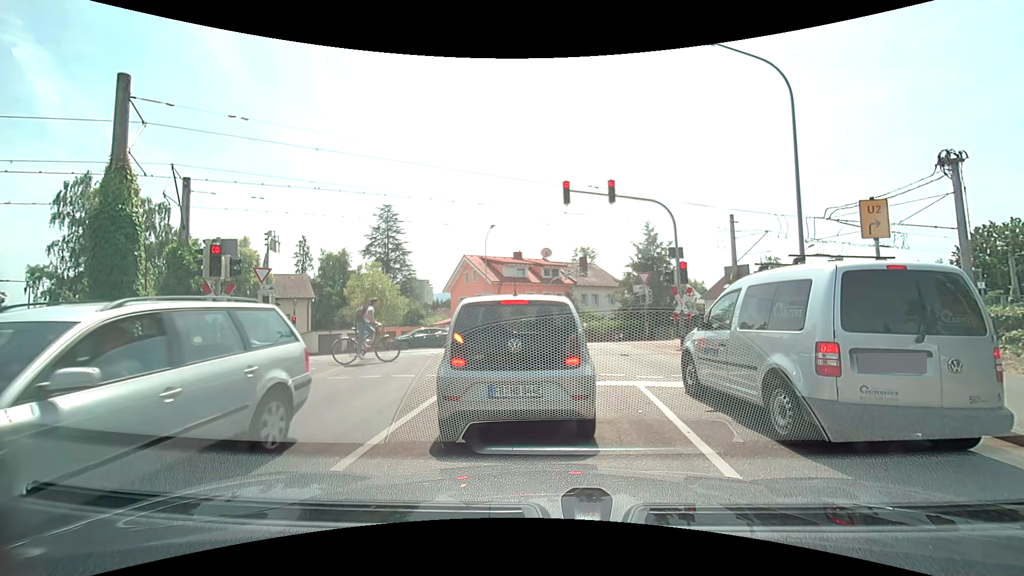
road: tertiary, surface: asphalt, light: Day
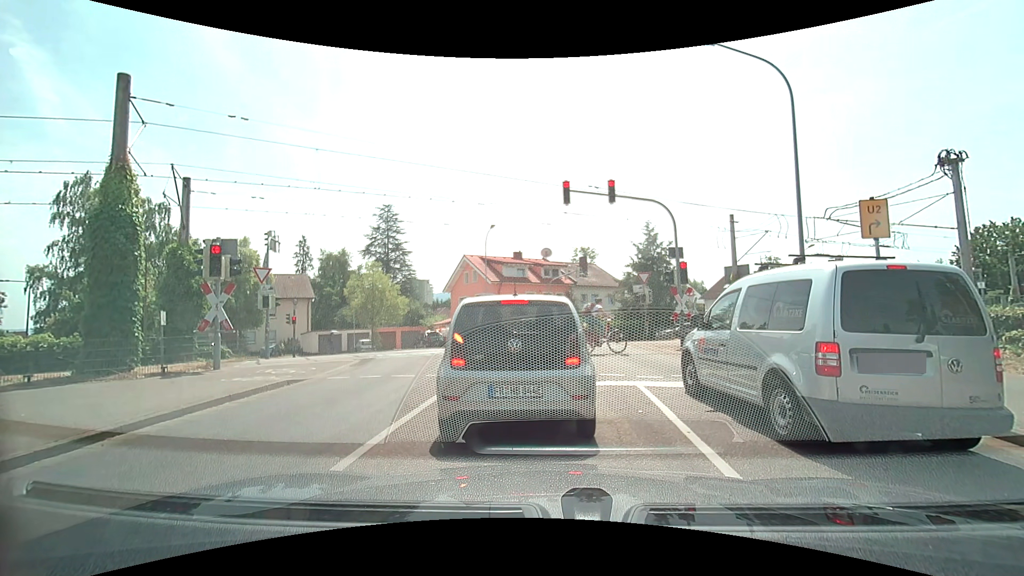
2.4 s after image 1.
(0.0, 0.0) m; 0°
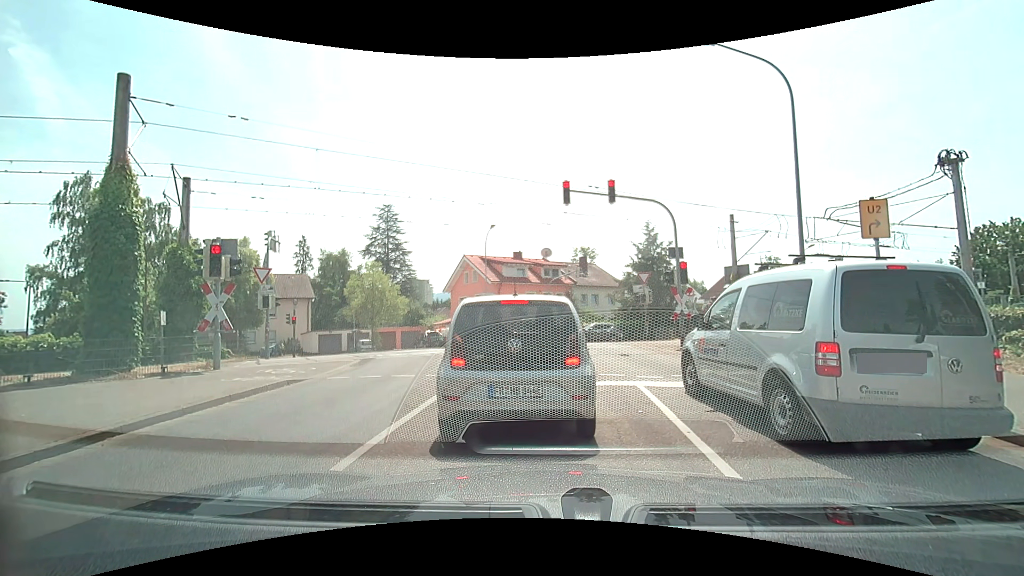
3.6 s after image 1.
(0.0, 0.0) m; 0°
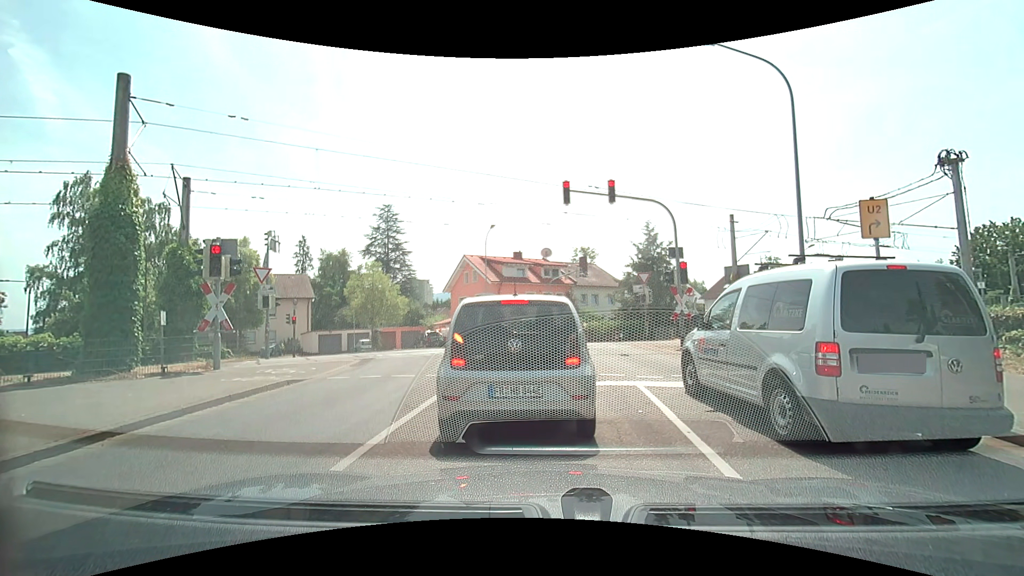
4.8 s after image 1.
(0.0, 0.0) m; 0°
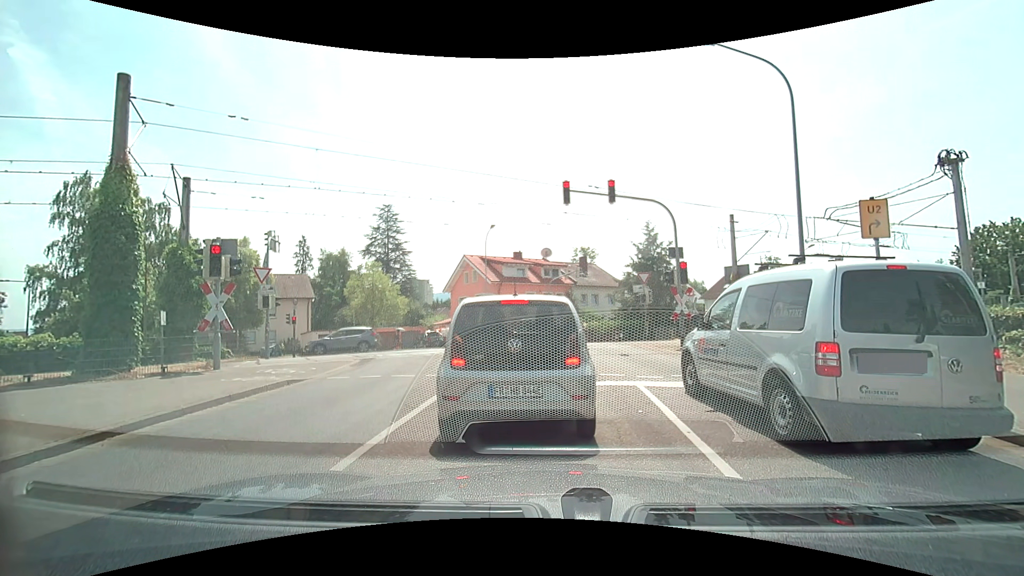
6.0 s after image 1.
(0.0, 0.0) m; 0°
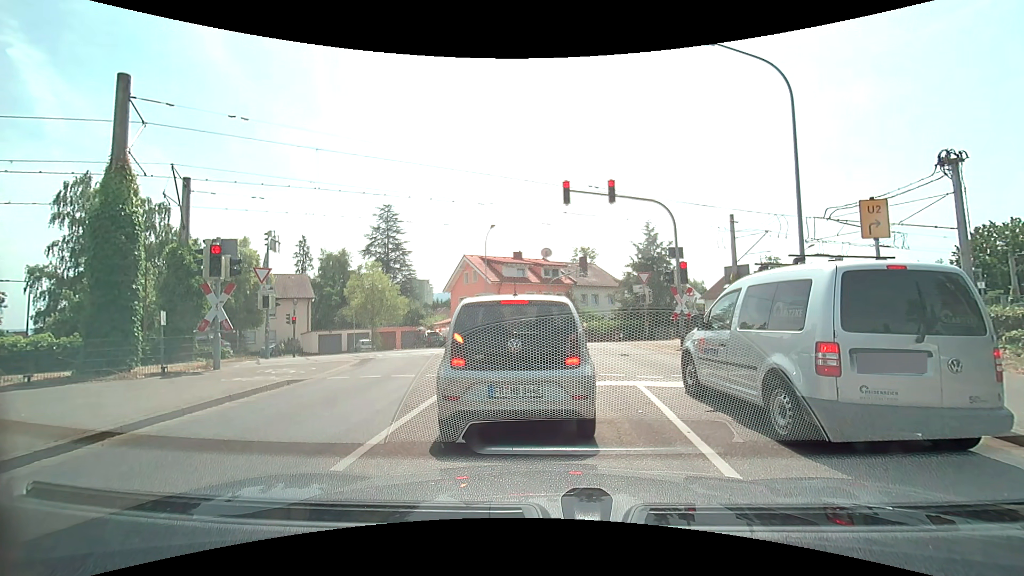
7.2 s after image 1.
(0.0, 0.0) m; 0°
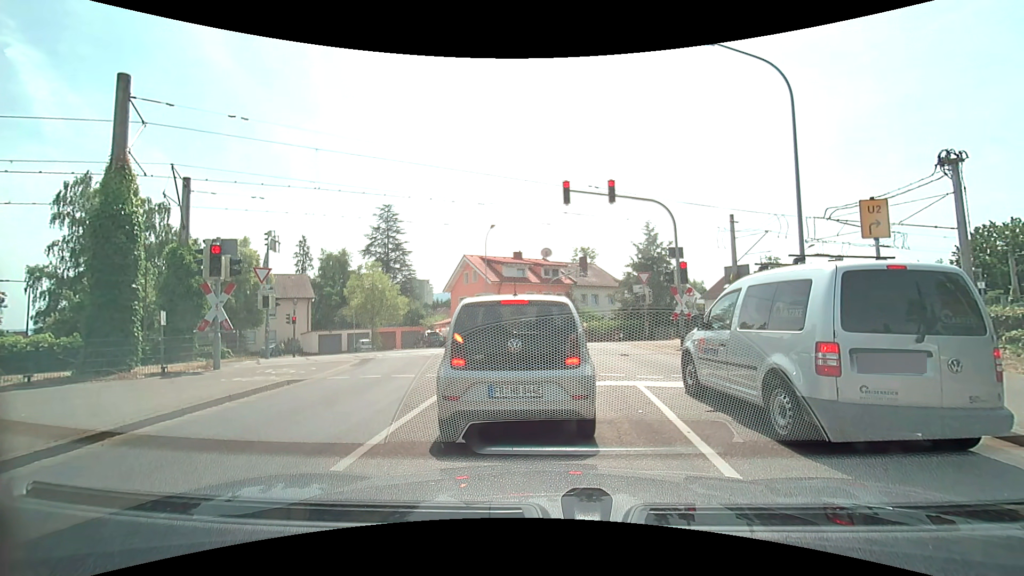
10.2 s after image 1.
(0.0, 0.0) m; 0°
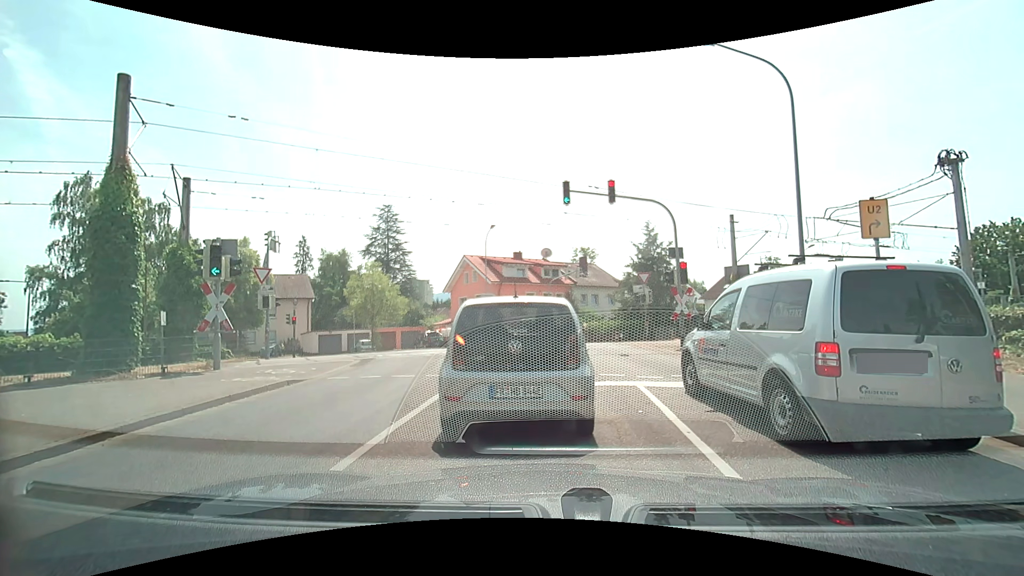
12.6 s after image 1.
(0.0, 0.0) m; 0°
